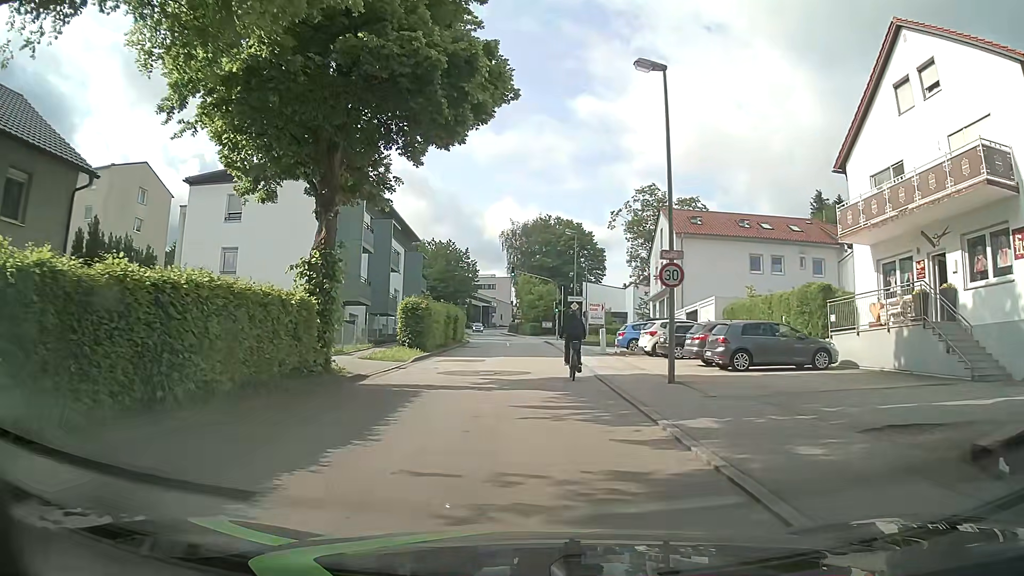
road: unclassified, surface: asphalt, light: Day
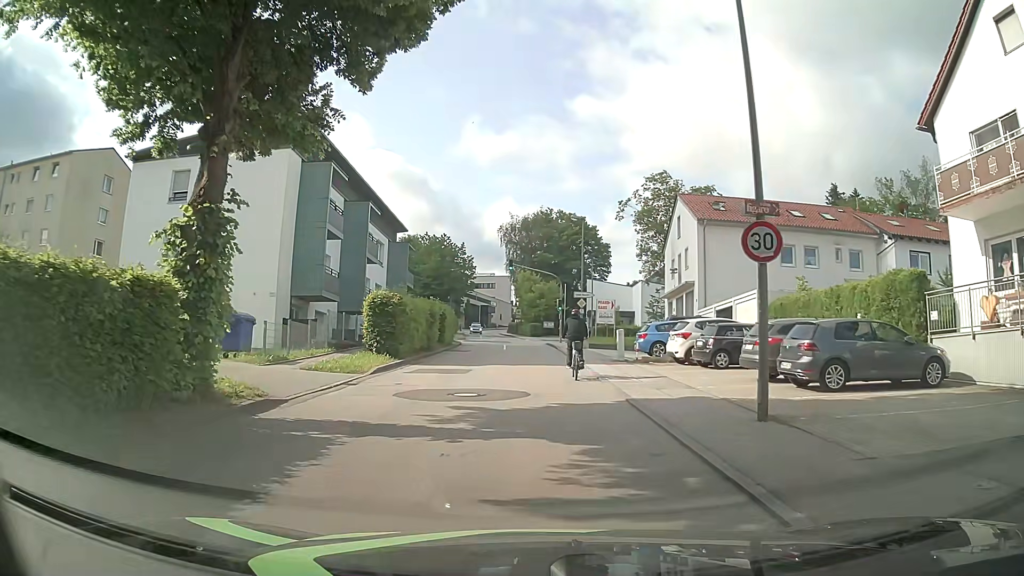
(0.0, +6.3) m; +1°
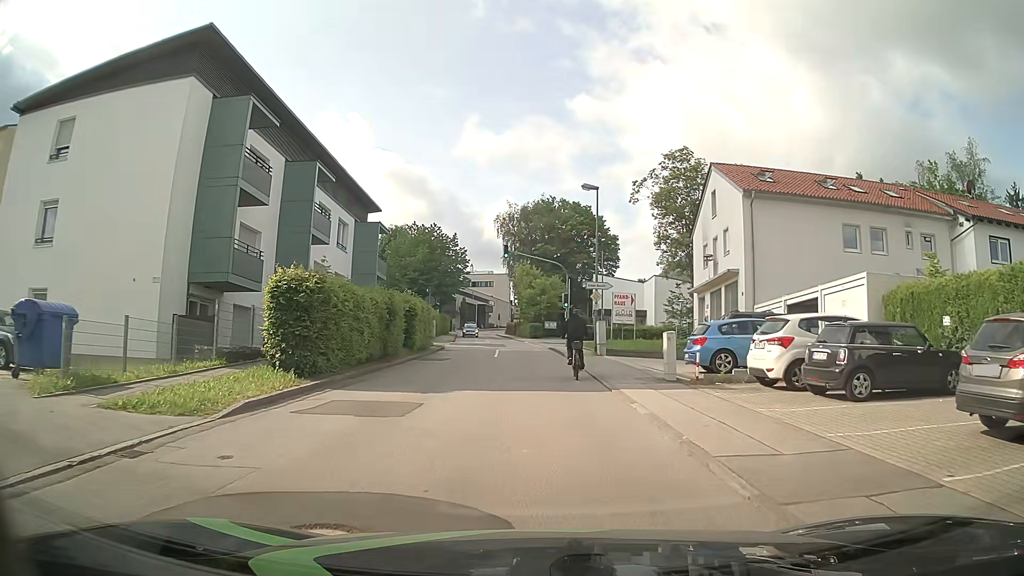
(-0.2, +9.3) m; -1°
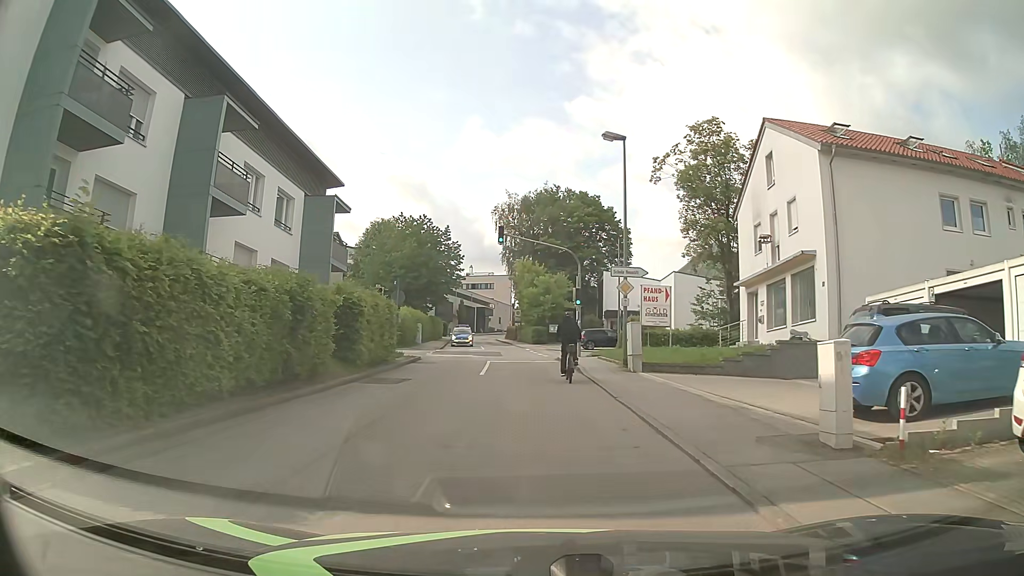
(-0.1, +9.2) m; -1°
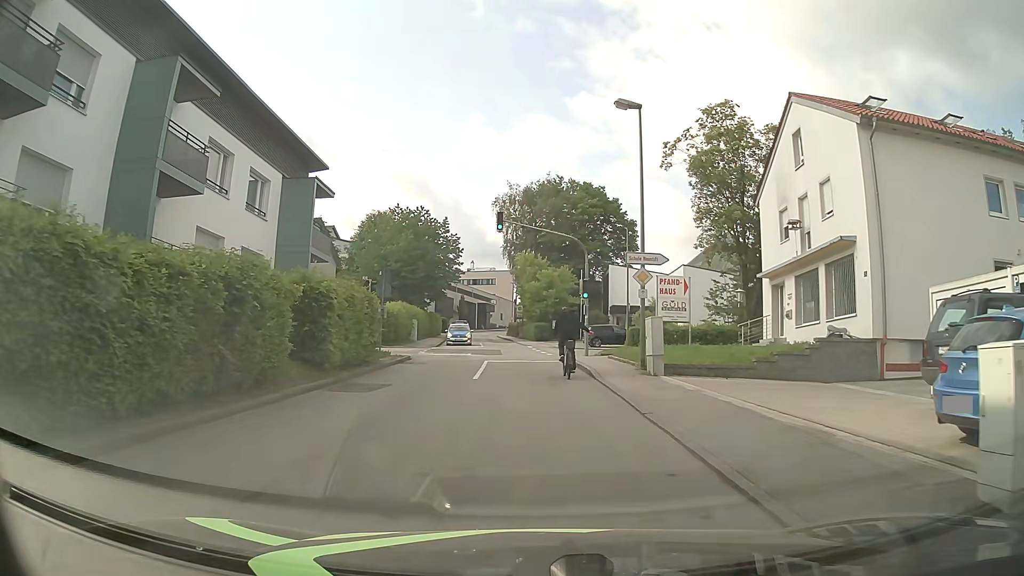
(0.0, +3.1) m; +1°
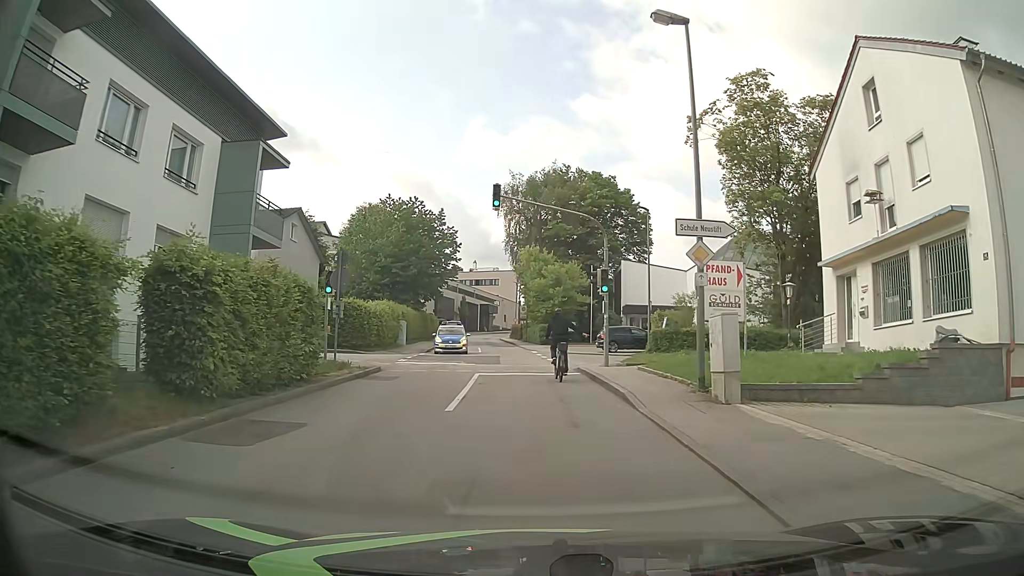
(0.0, +6.2) m; 0°
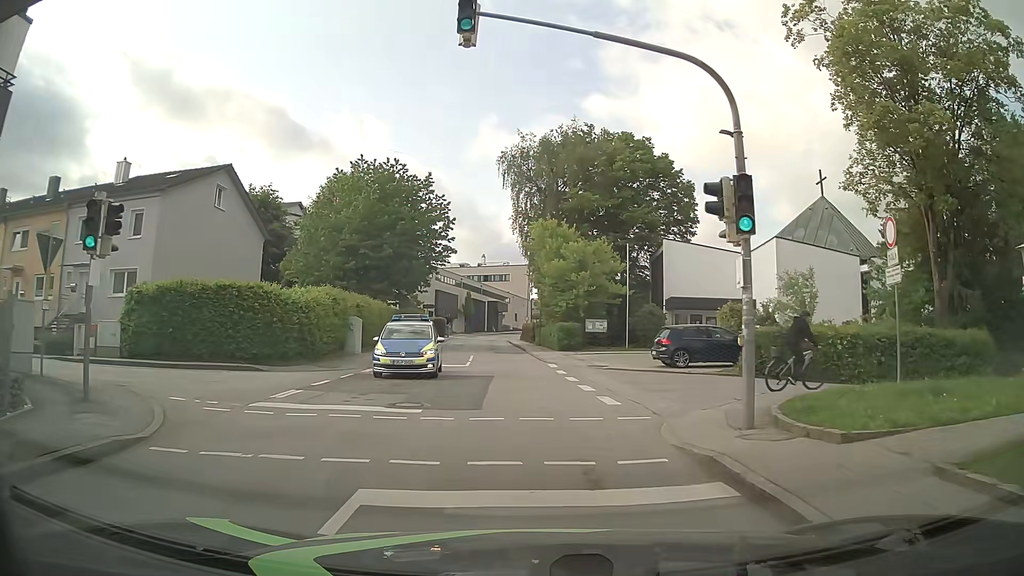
(-0.2, +14.4) m; -2°
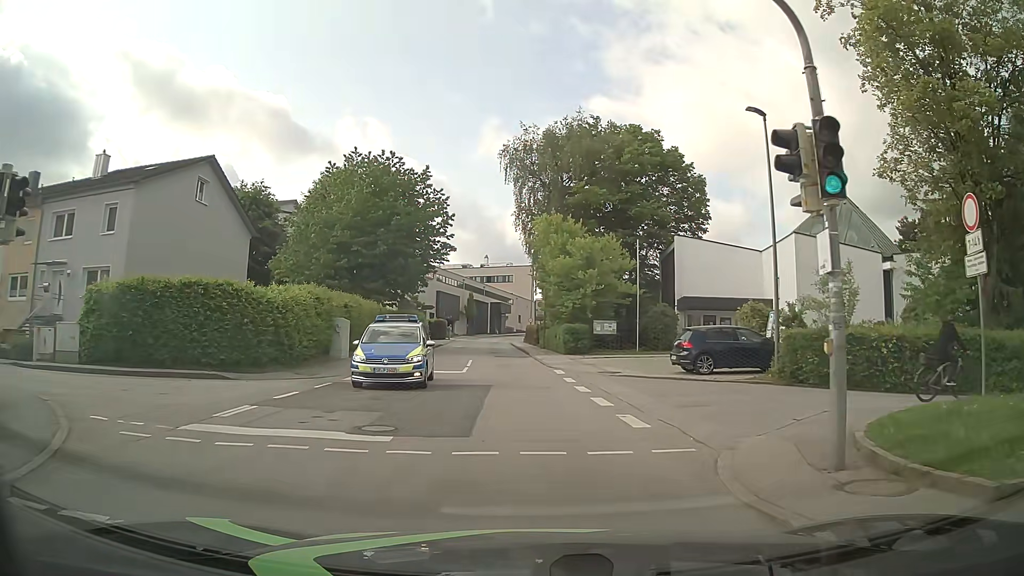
(0.0, +2.7) m; -1°
(0, +10) (0, +20) (-1, +30) (-1, +40) (-2, +50) (-2, +60) (-3, +70) (-3, +80) (-2, +90) (-1, +100) m
